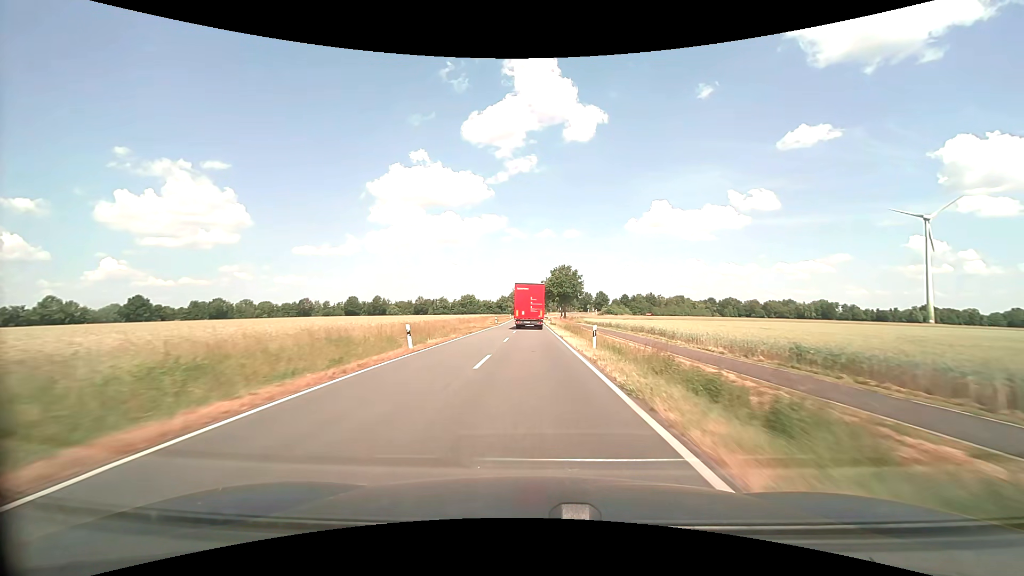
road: secondary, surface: asphalt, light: Day
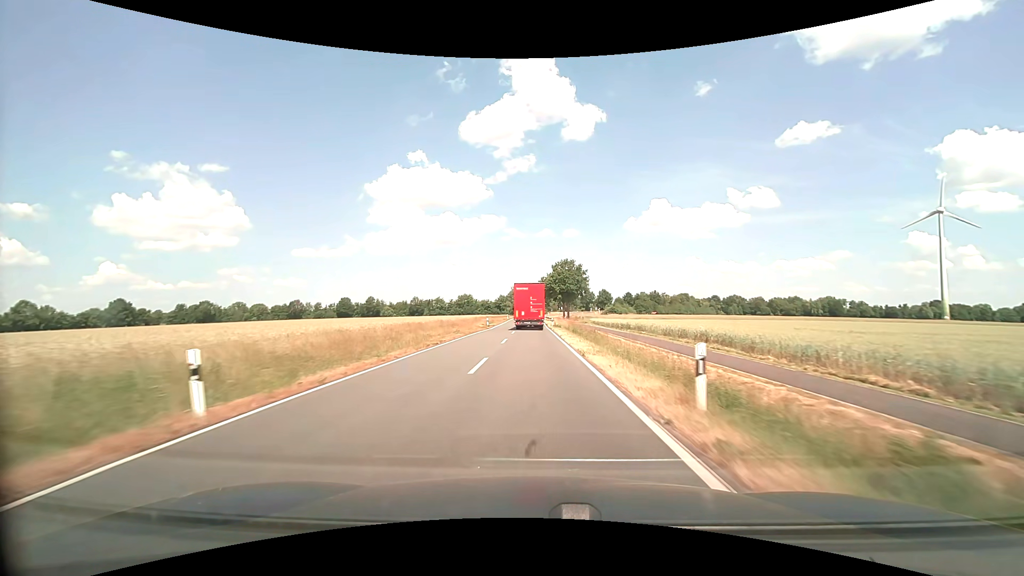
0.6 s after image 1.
(0.0, +12.7) m; 0°
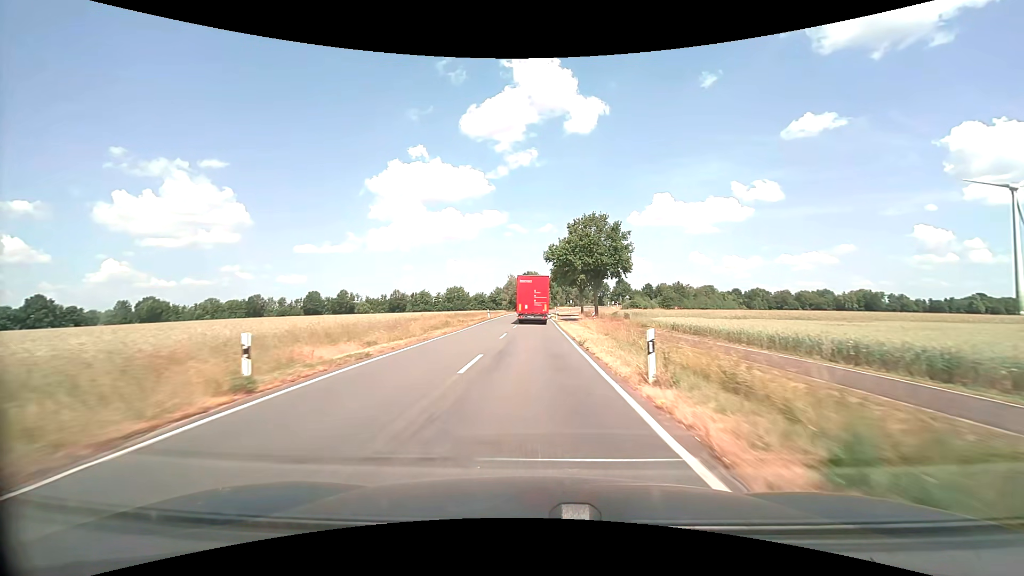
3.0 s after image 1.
(-0.1, +48.5) m; 0°
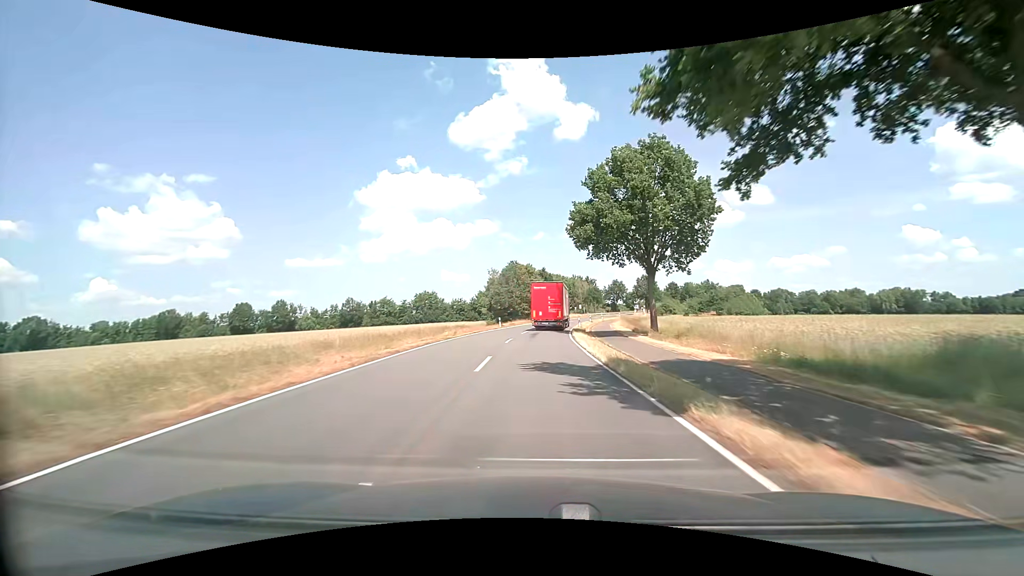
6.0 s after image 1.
(0.0, +58.9) m; 0°
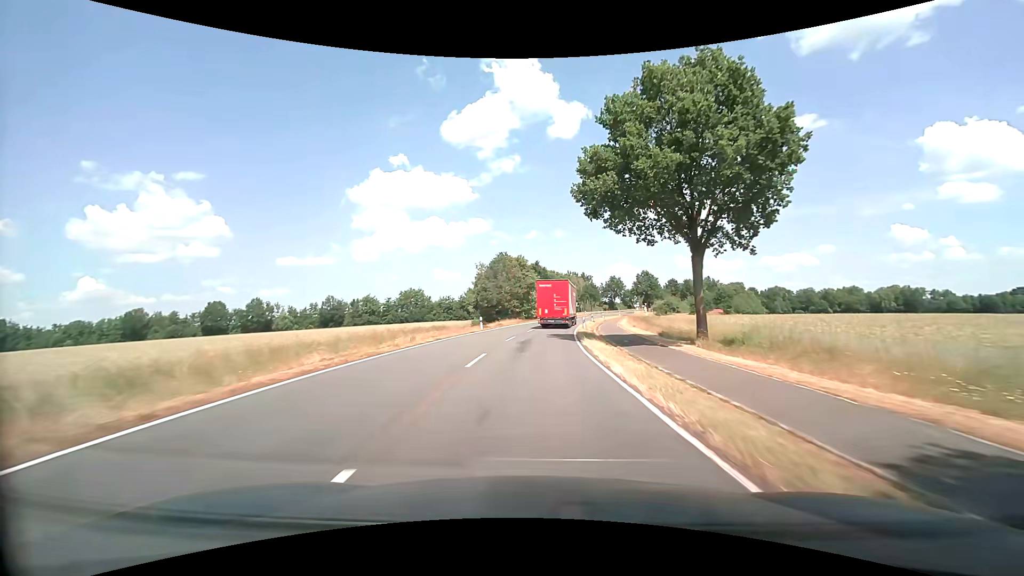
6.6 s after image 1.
(+0.1, +11.8) m; +1°
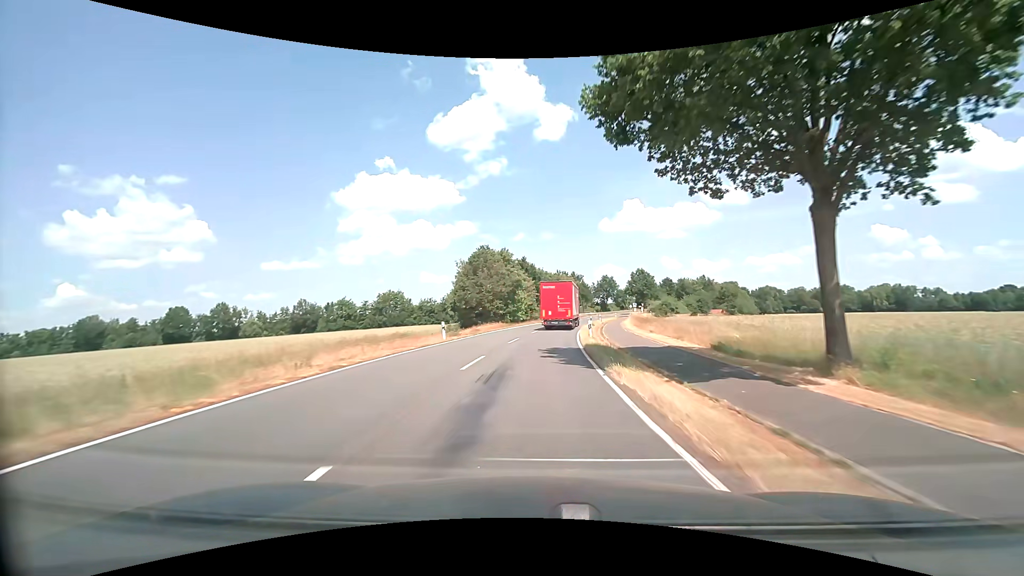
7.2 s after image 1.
(+0.1, +11.8) m; +1°
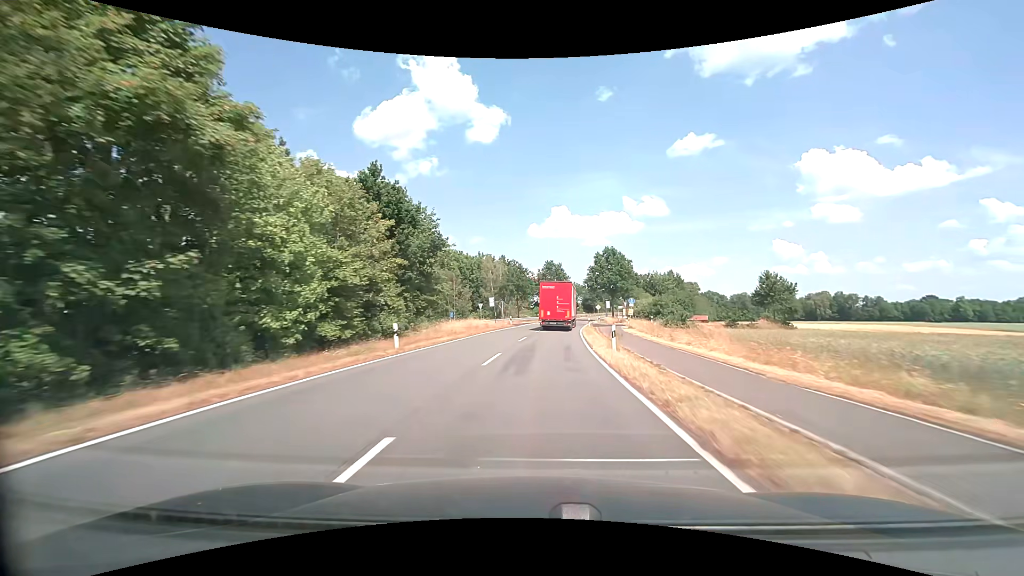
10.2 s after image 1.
(+4.2, +59.2) m; +8°
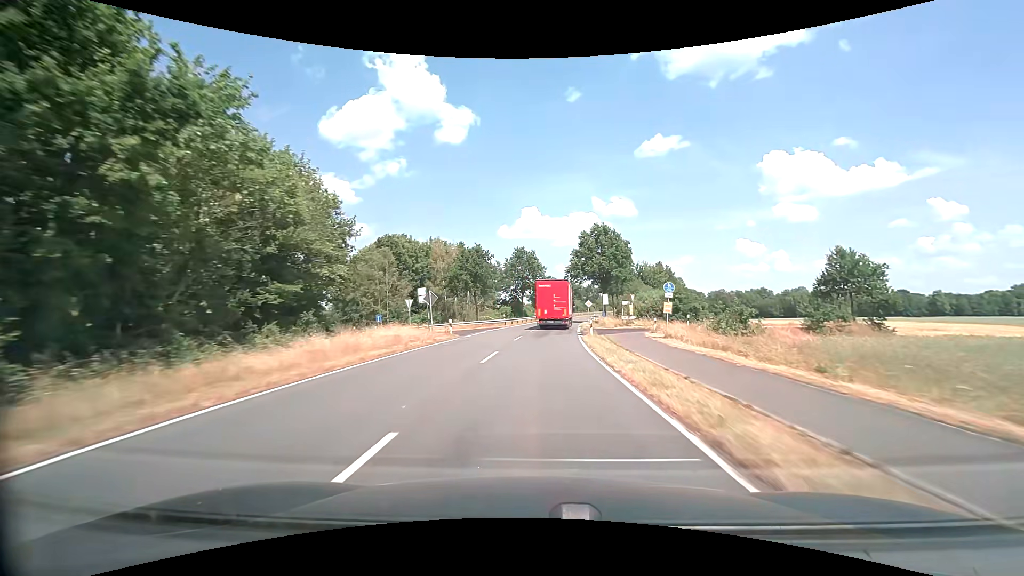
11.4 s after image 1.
(+0.7, +23.9) m; +3°
(0, +10) (0, +20) (+1, +30) (+2, +40) (+3, +50) (+4, +60) (+5, +70) (+6, +80) (+8, +90) (+10, +99) m
